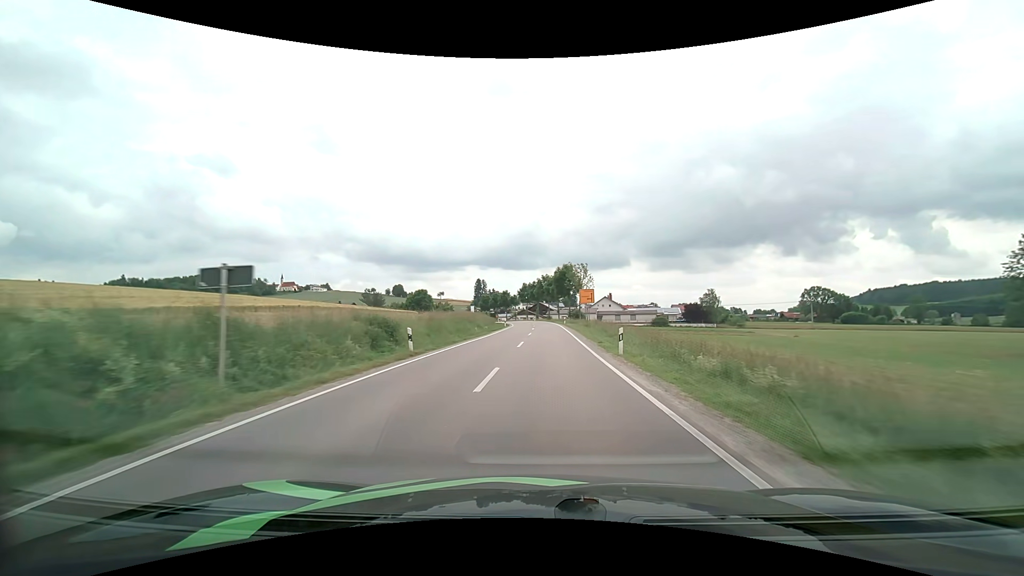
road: secondary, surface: asphalt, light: Day
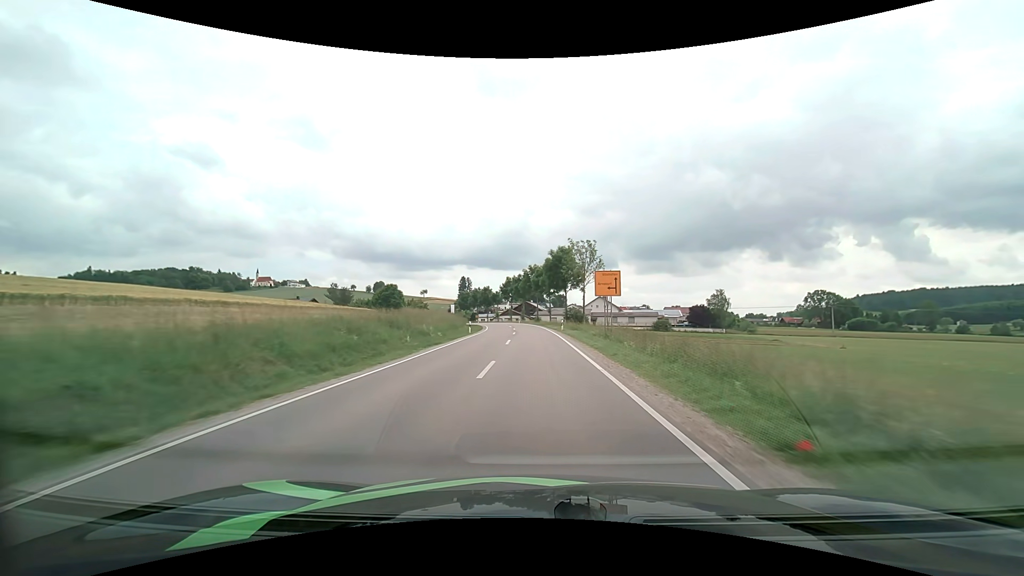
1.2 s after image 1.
(+0.3, +22.2) m; +1°
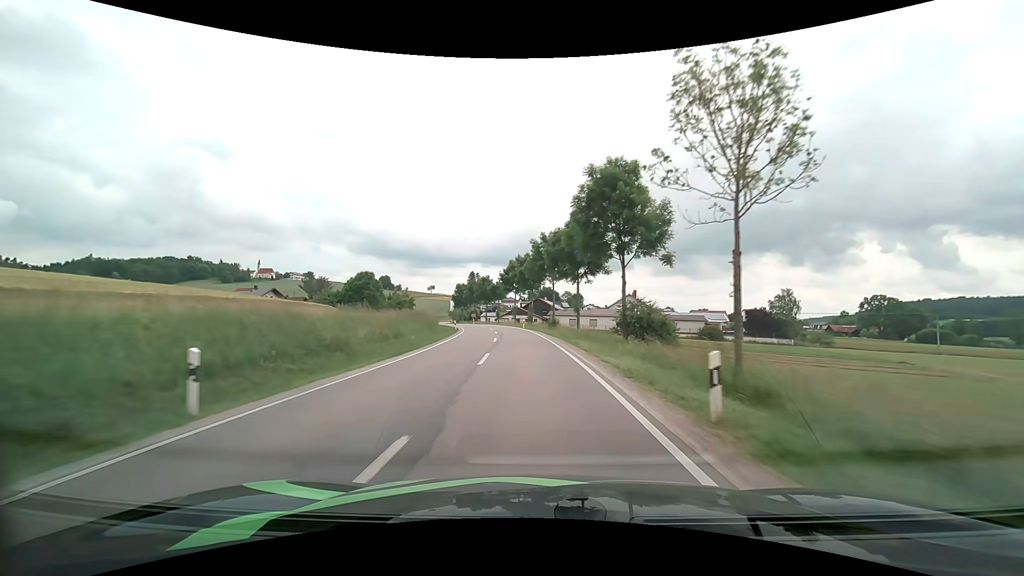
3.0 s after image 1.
(-0.2, +33.1) m; -2°
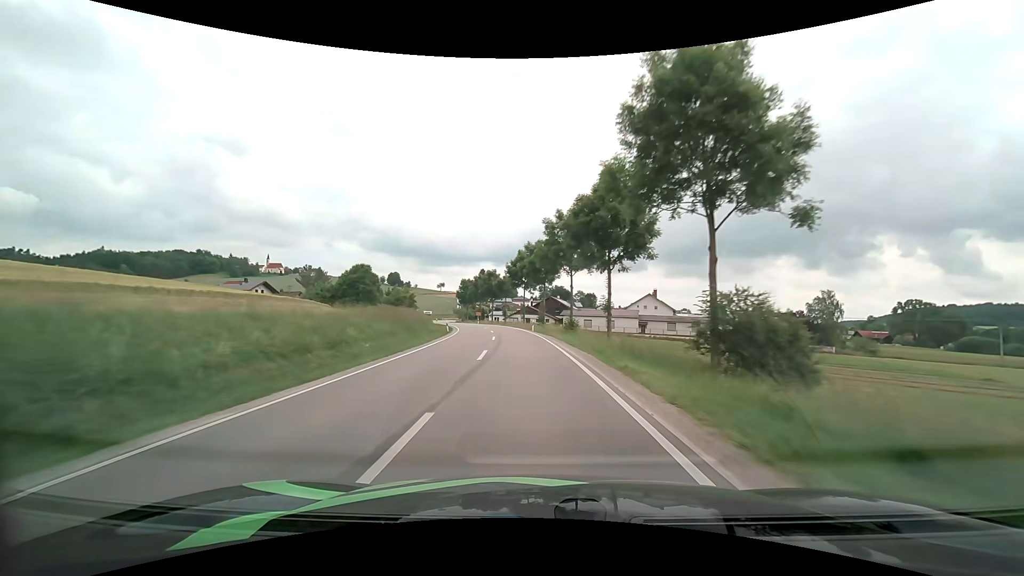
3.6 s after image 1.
(-0.1, +10.9) m; -1°
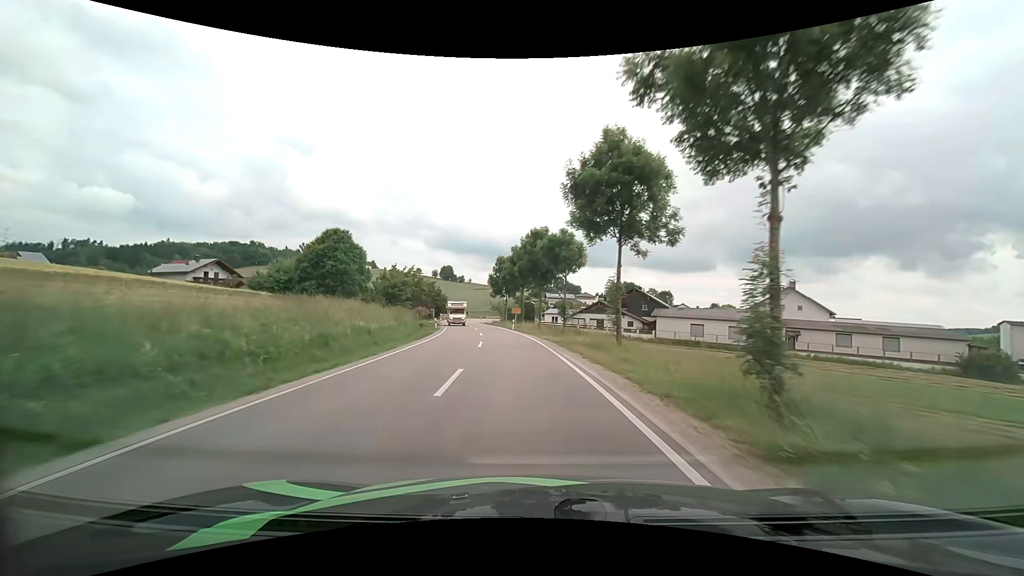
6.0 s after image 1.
(-2.5, +42.7) m; -7°
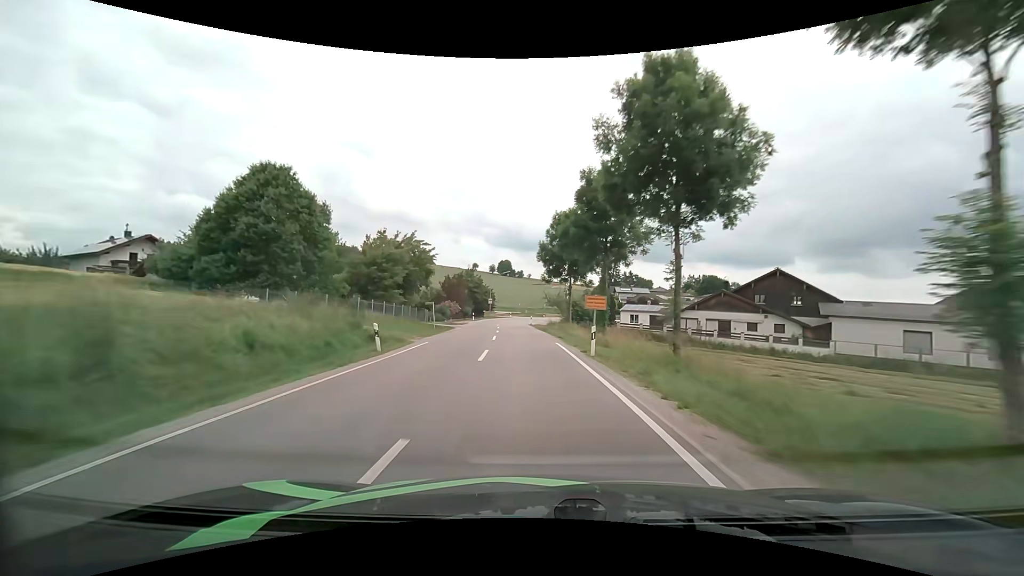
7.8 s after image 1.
(-1.9, +30.9) m; -7°
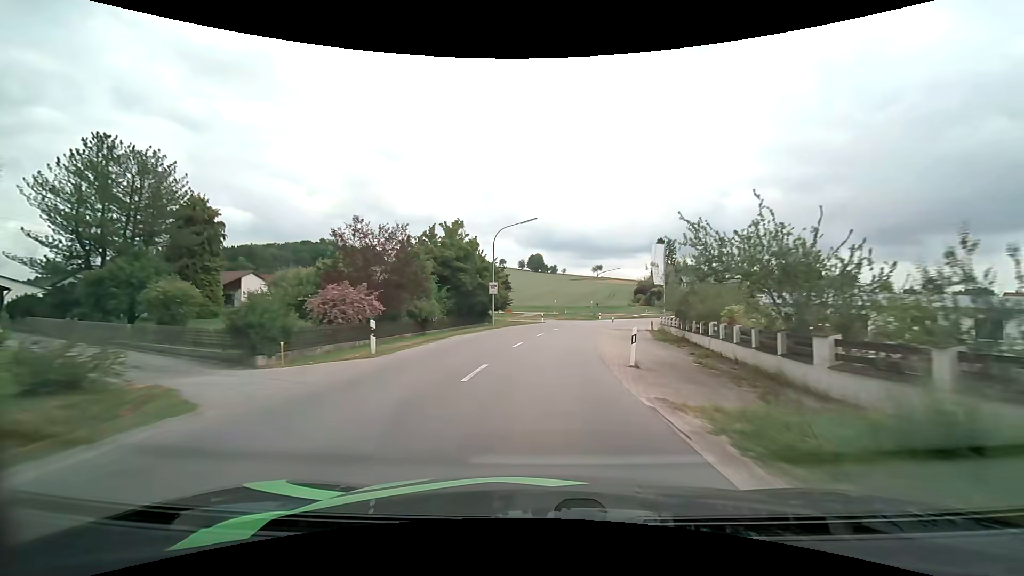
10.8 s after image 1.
(-2.7, +50.3) m; -4°
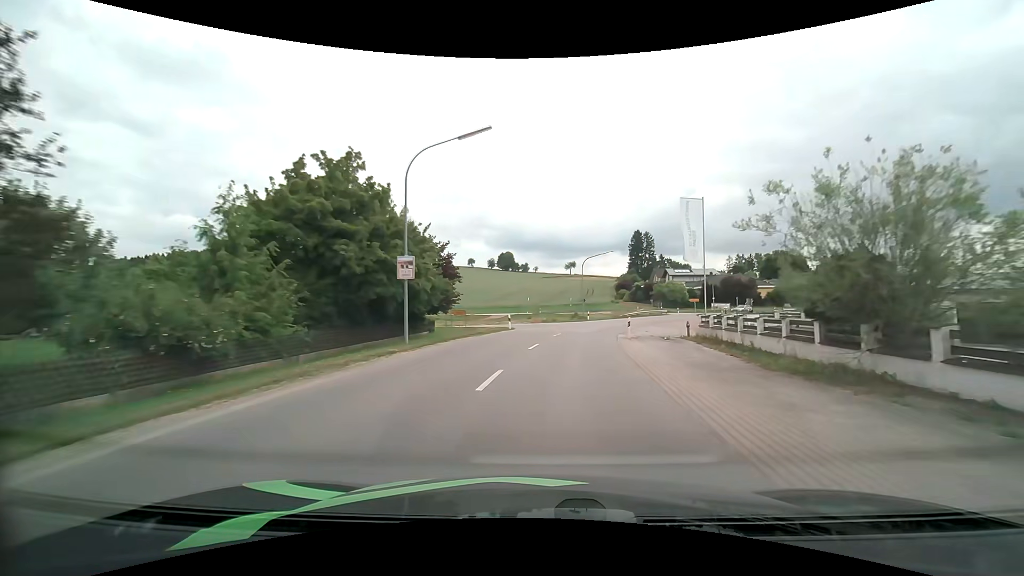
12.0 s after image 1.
(+0.5, +19.2) m; +3°
(0, +10) (+1, +20) (+3, +30) (+6, +39) (+9, +49) (+13, +58) (+18, +67) (+24, +75) (+31, +82) (+38, +89) m
